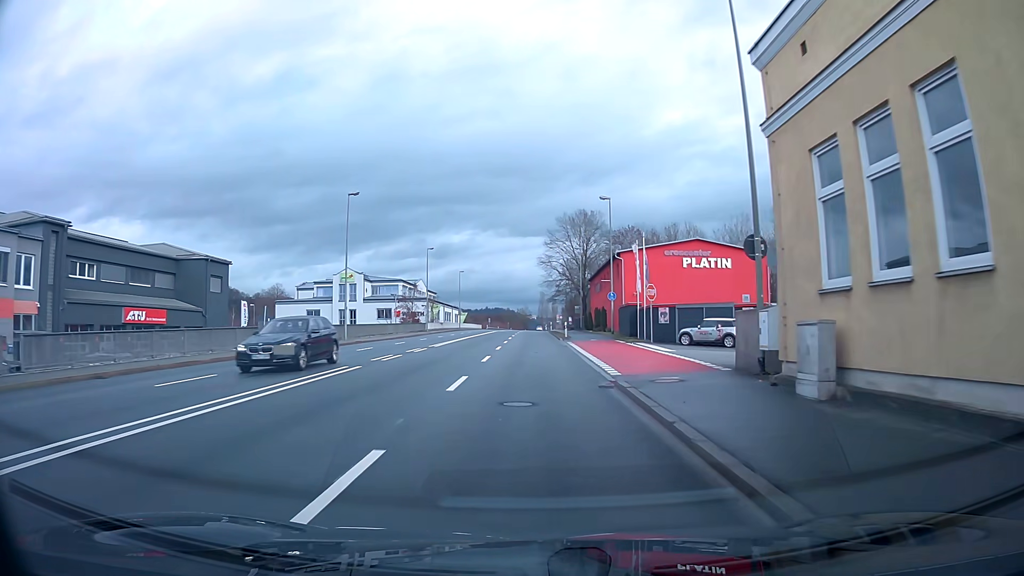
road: primary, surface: asphalt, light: Day
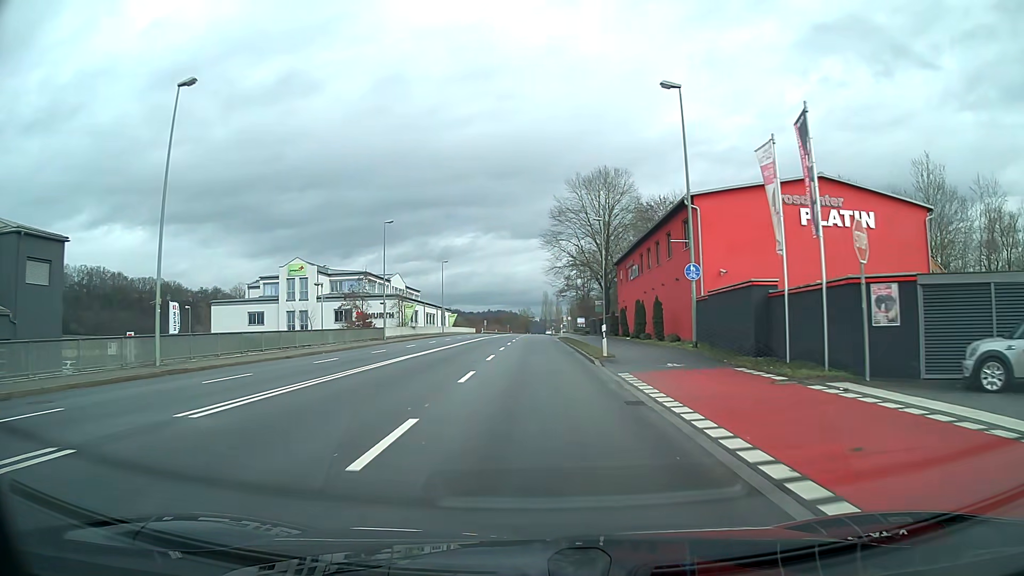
(0.0, +24.9) m; 0°
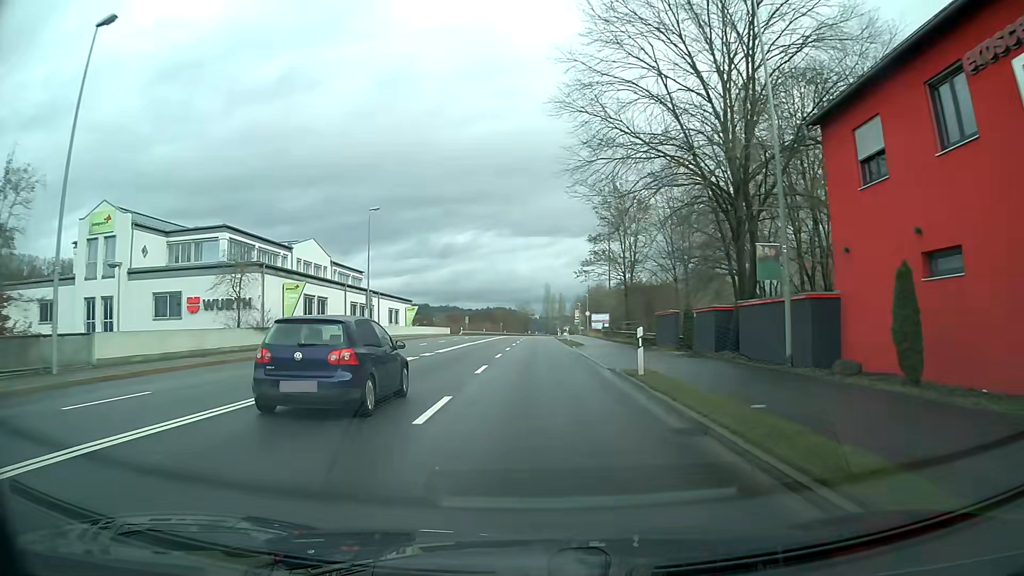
(0.0, +42.5) m; 0°
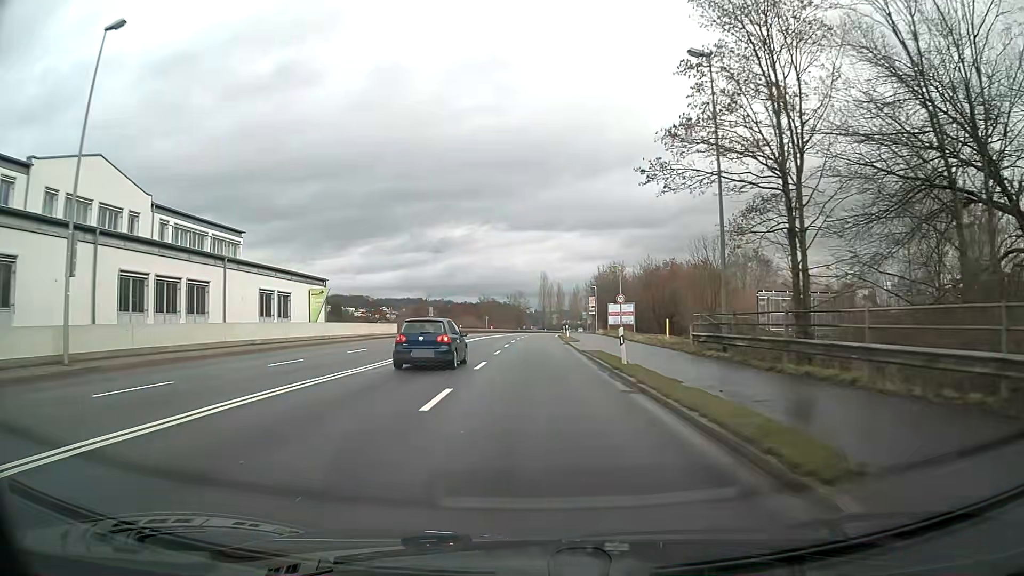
(+0.1, +35.2) m; 0°
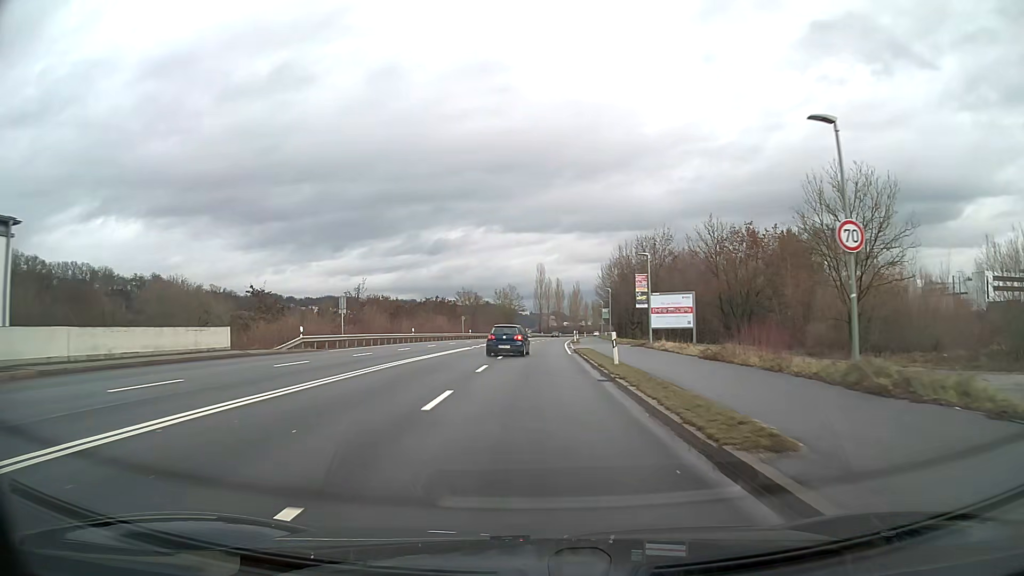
(+0.2, +35.6) m; +1°
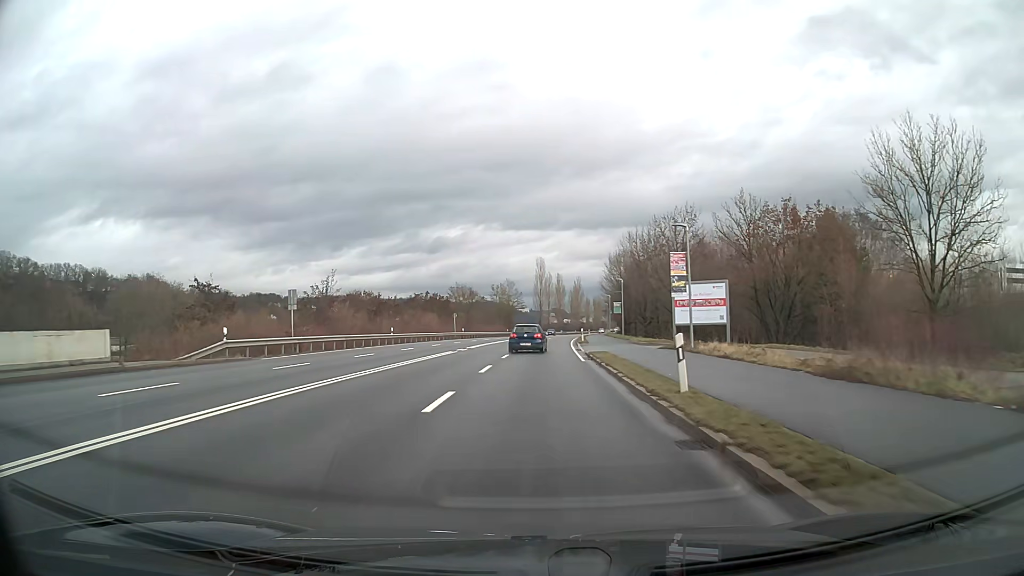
(0.0, +9.6) m; 0°
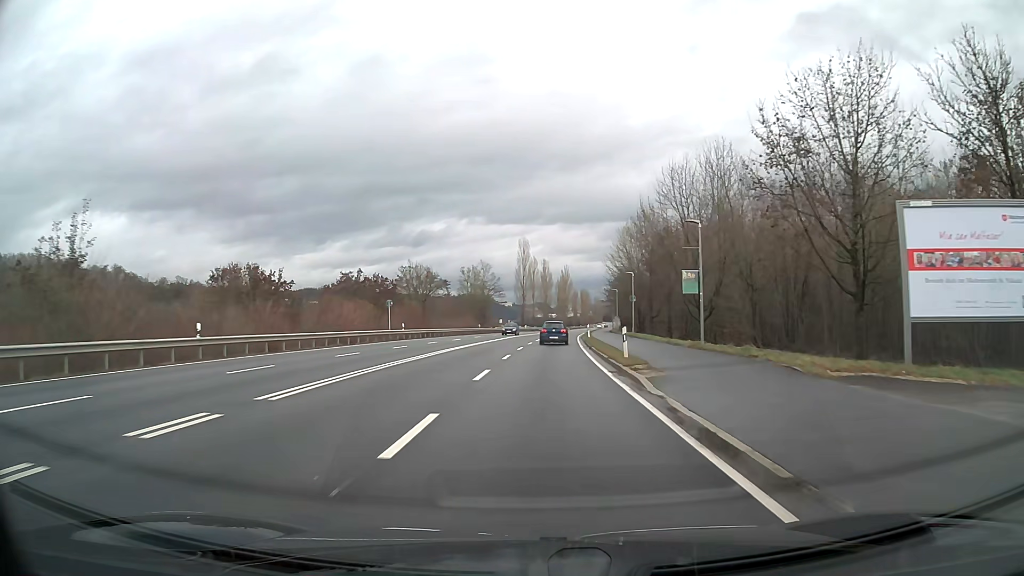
(+0.3, +30.8) m; +2°
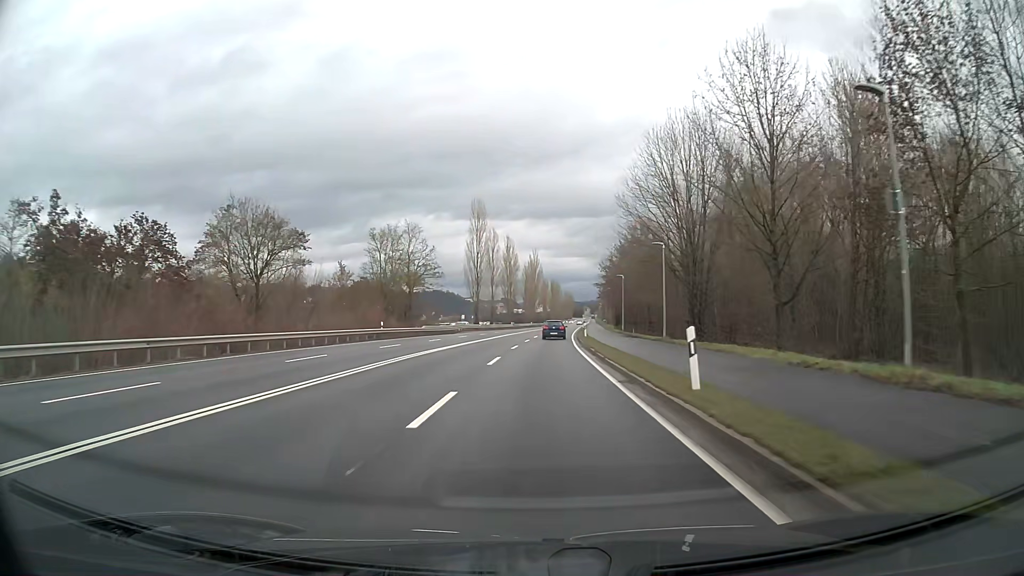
(+1.2, +43.1) m; +3°
